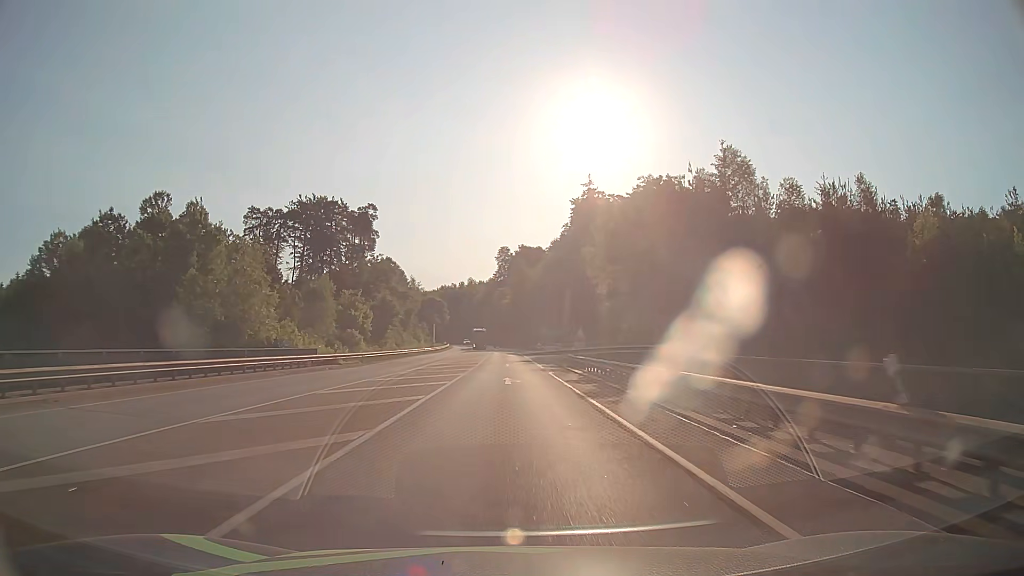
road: secondary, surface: asphalt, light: Day
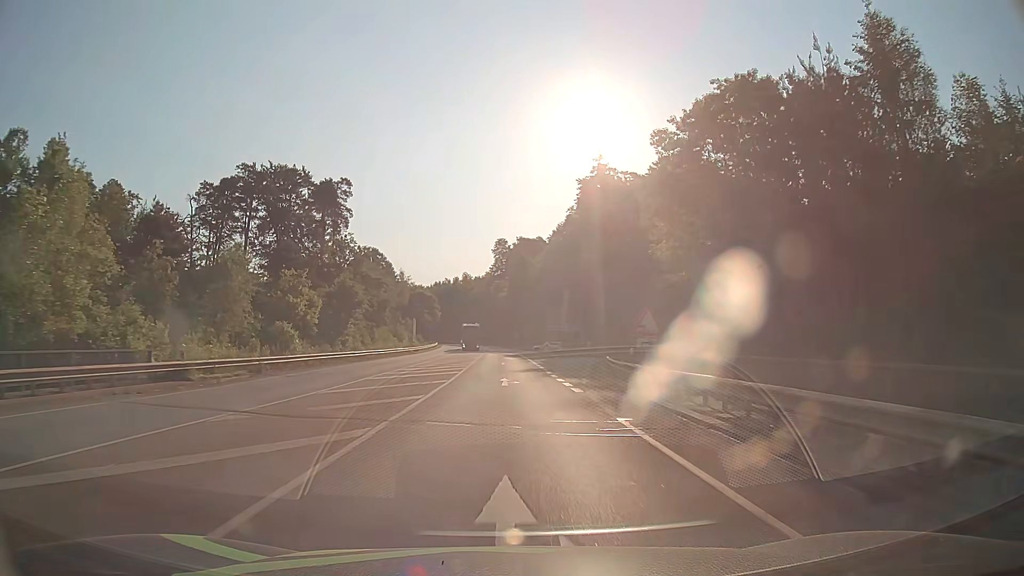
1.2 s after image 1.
(+0.1, +21.5) m; 0°
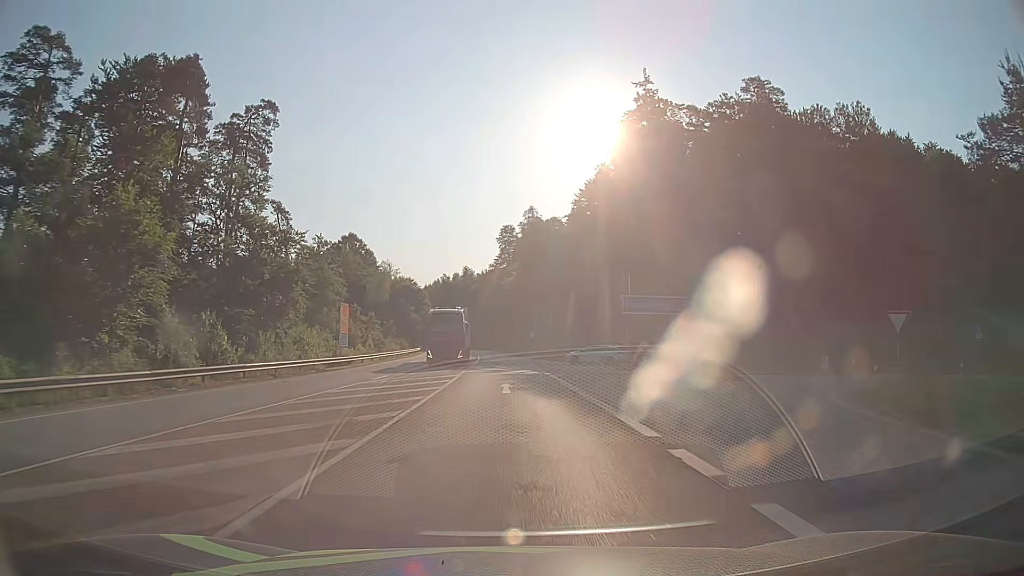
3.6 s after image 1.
(-0.1, +43.0) m; 0°
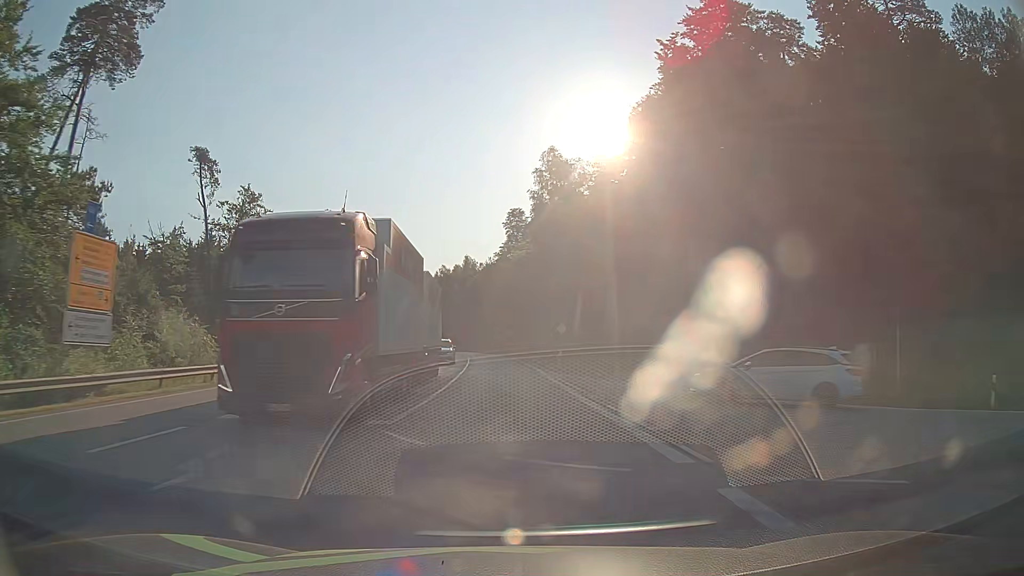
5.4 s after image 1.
(-0.3, +32.2) m; -1°
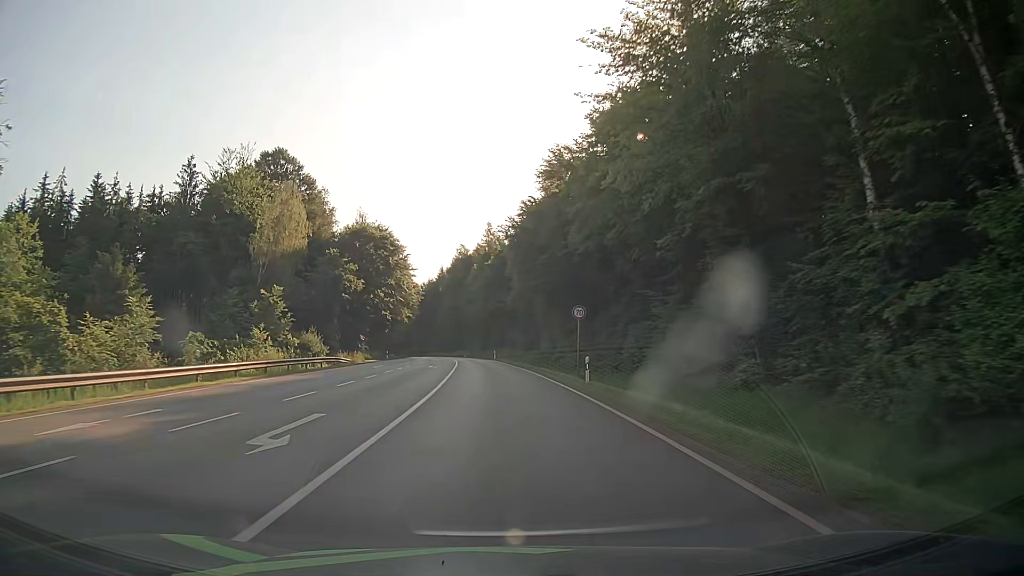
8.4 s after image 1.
(-1.2, +53.6) m; -3°
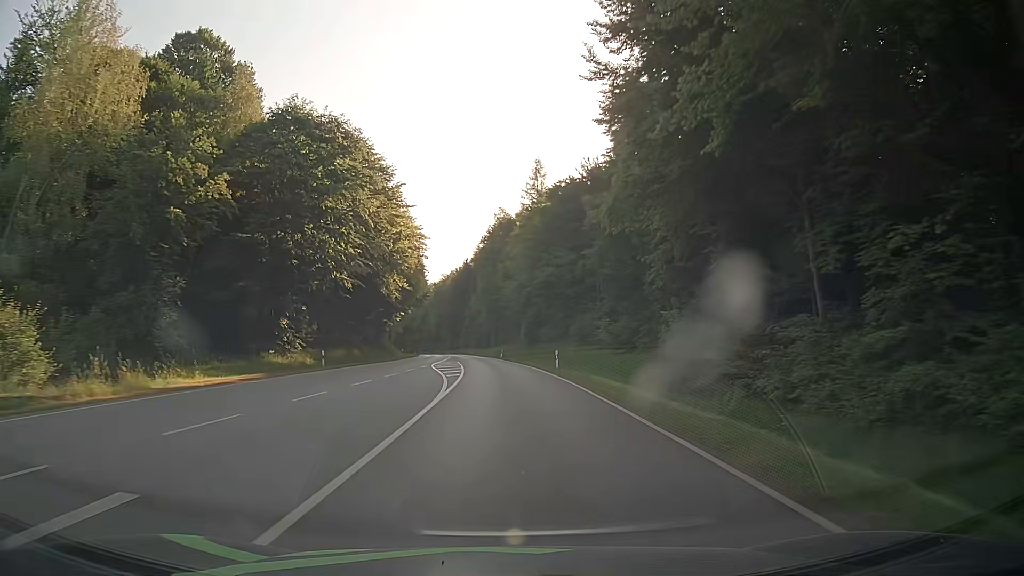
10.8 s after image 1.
(-1.6, +43.0) m; -4°
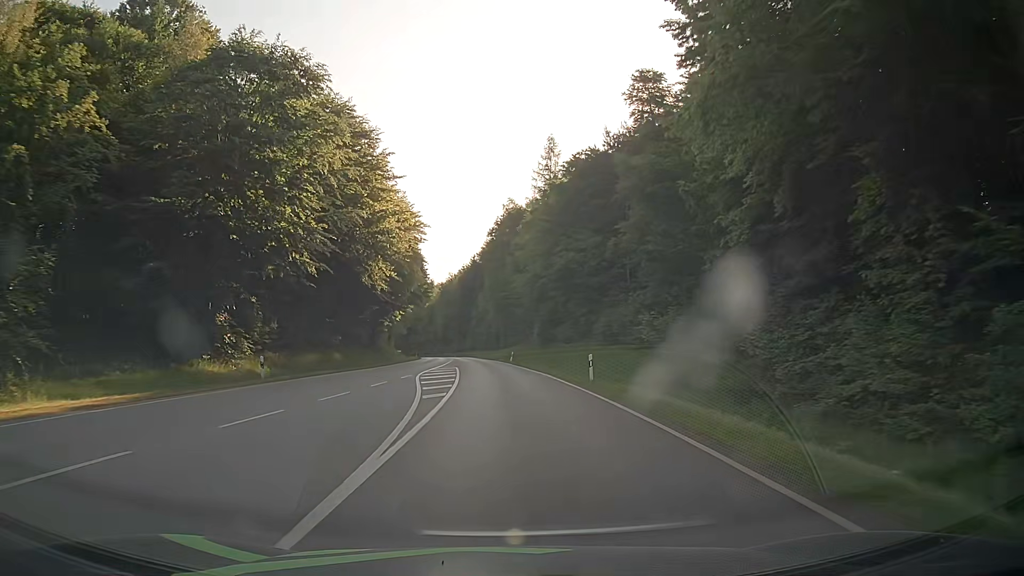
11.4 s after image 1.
(-0.1, +10.8) m; -1°
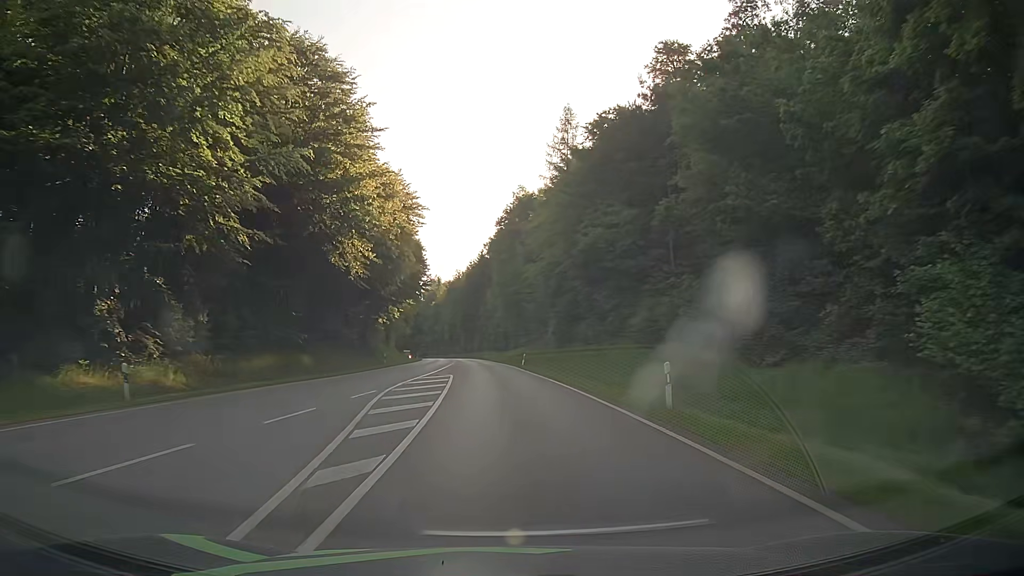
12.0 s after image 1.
(-0.1, +10.8) m; -1°
(0, +10) (0, +20) (-1, +30) (-1, +40) (-2, +50) (-2, +60) (-3, +70) (-4, +80) (-5, +90) (-6, +100) m
